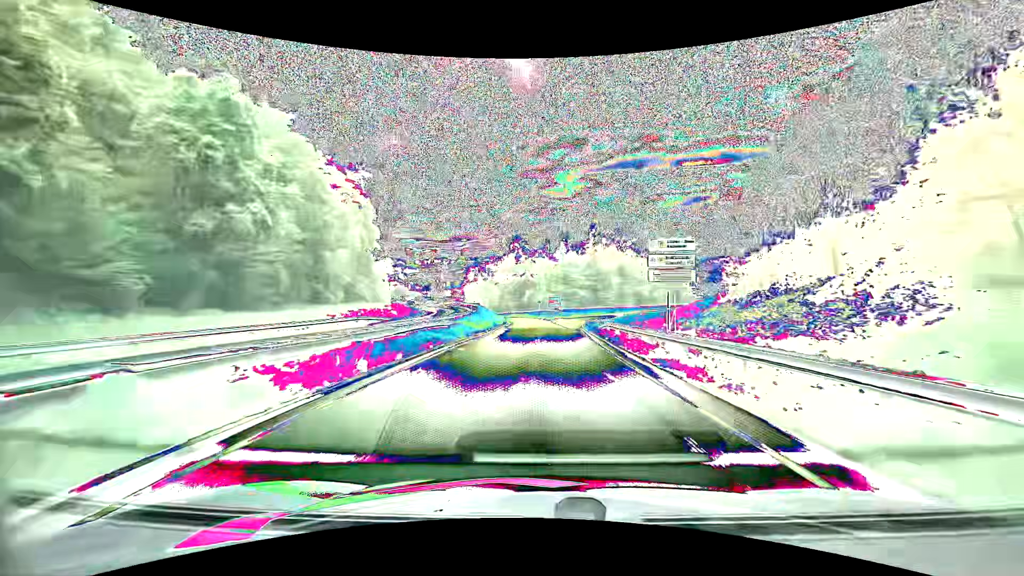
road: primary_link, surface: asphalt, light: Day
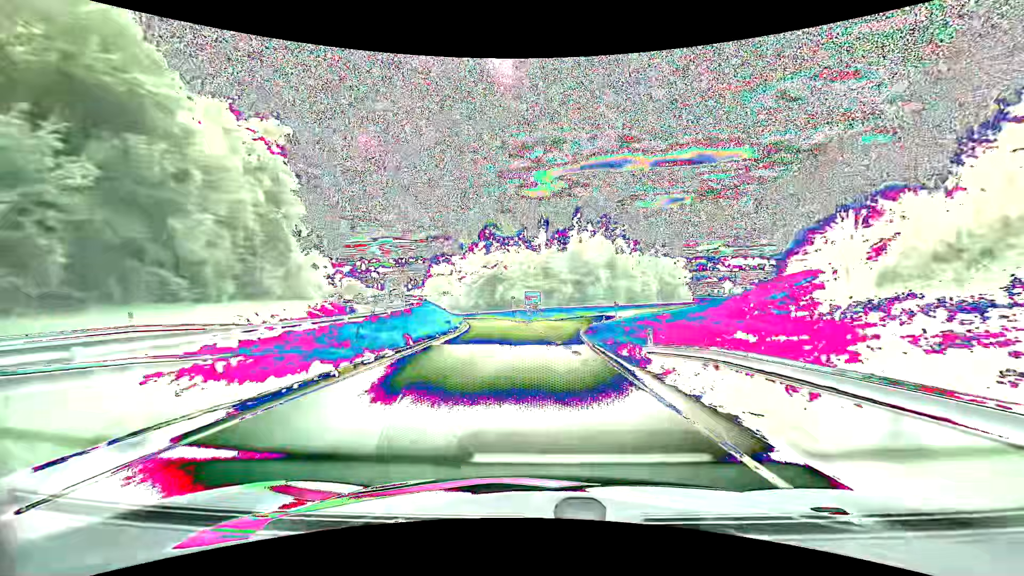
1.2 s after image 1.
(+0.5, +21.5) m; +2°
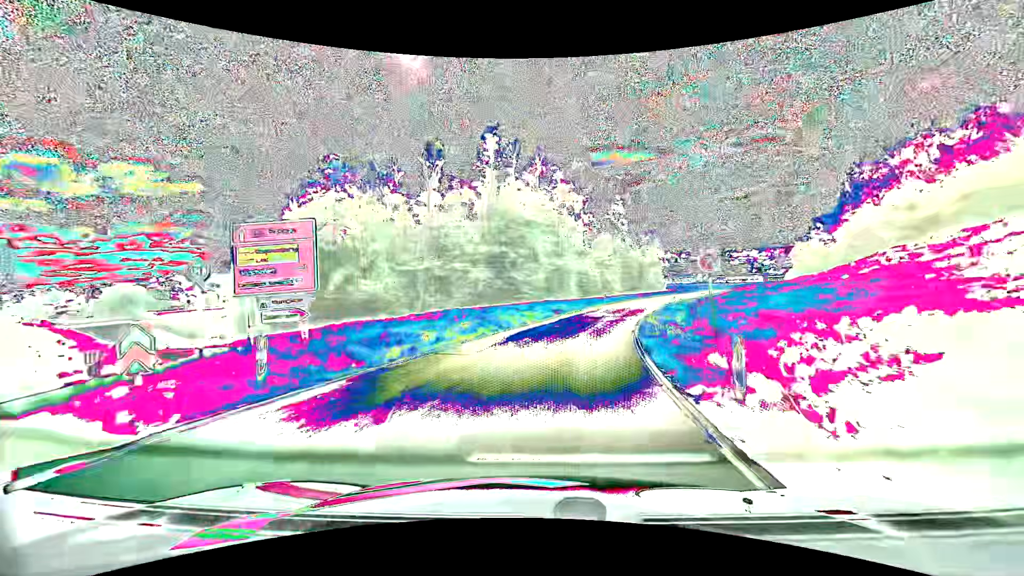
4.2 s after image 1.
(+3.8, +51.7) m; +10°
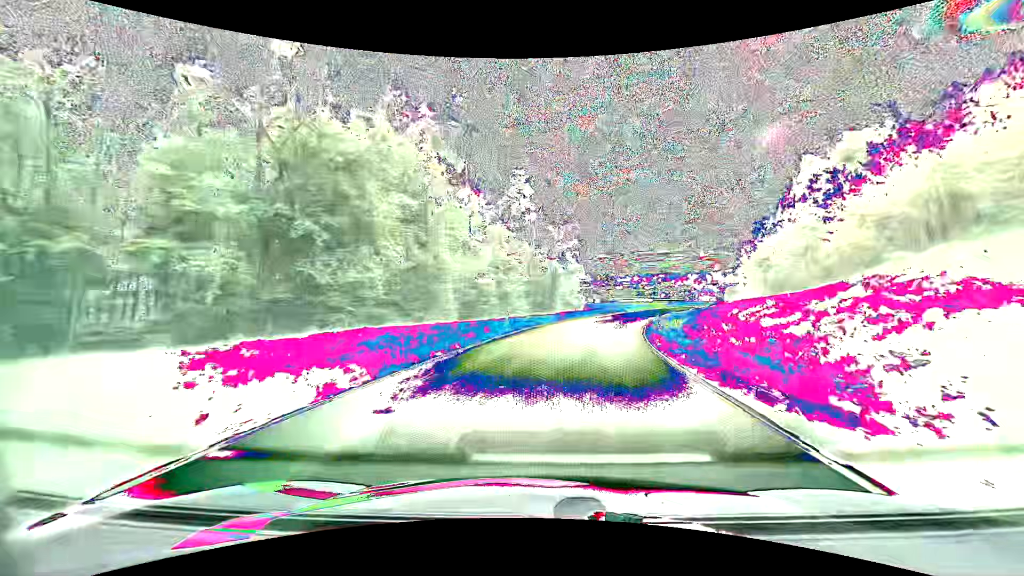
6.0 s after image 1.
(+3.1, +30.0) m; +12°
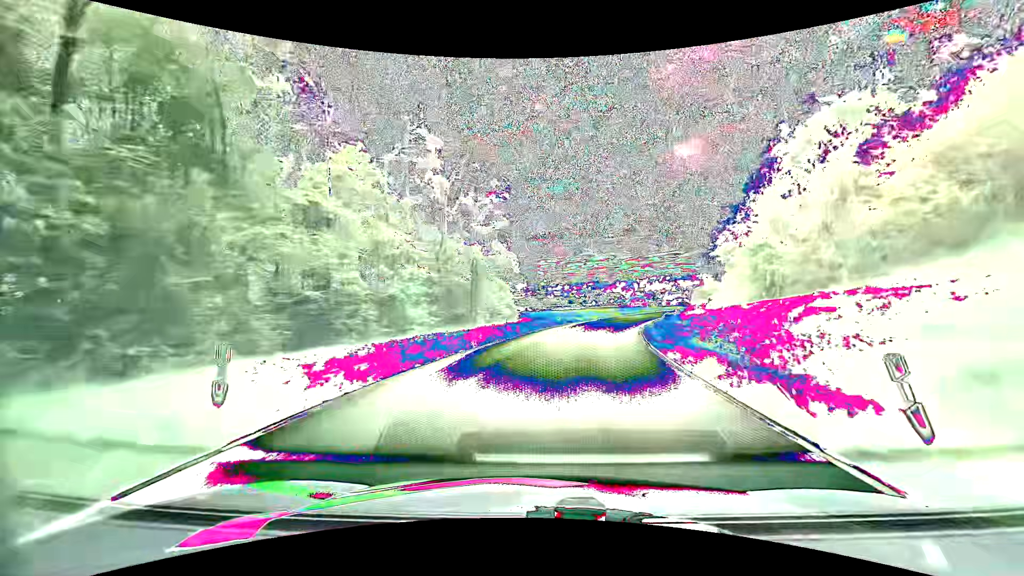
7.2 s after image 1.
(+1.4, +19.2) m; +8°
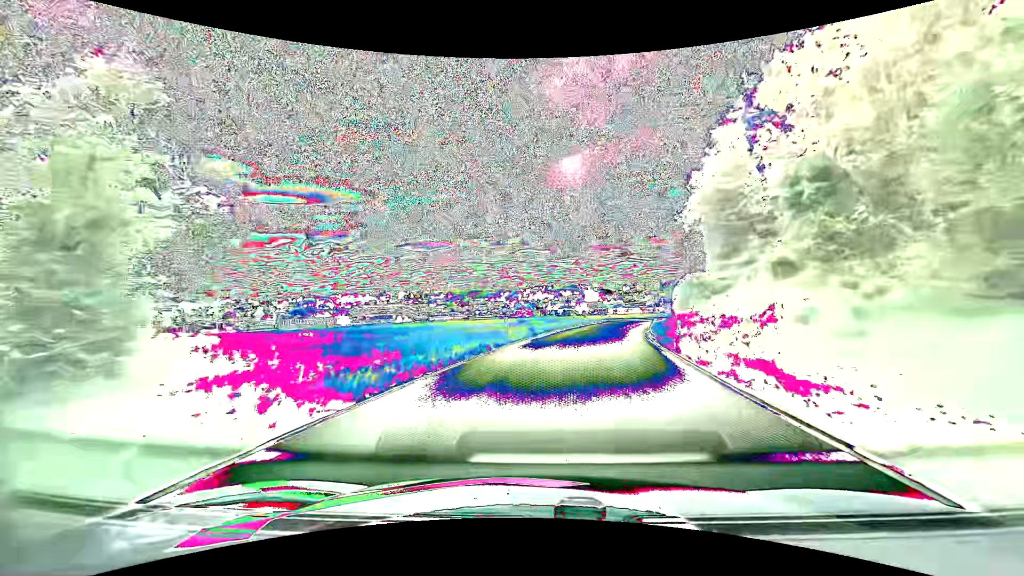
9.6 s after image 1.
(+4.1, +35.5) m; +13°
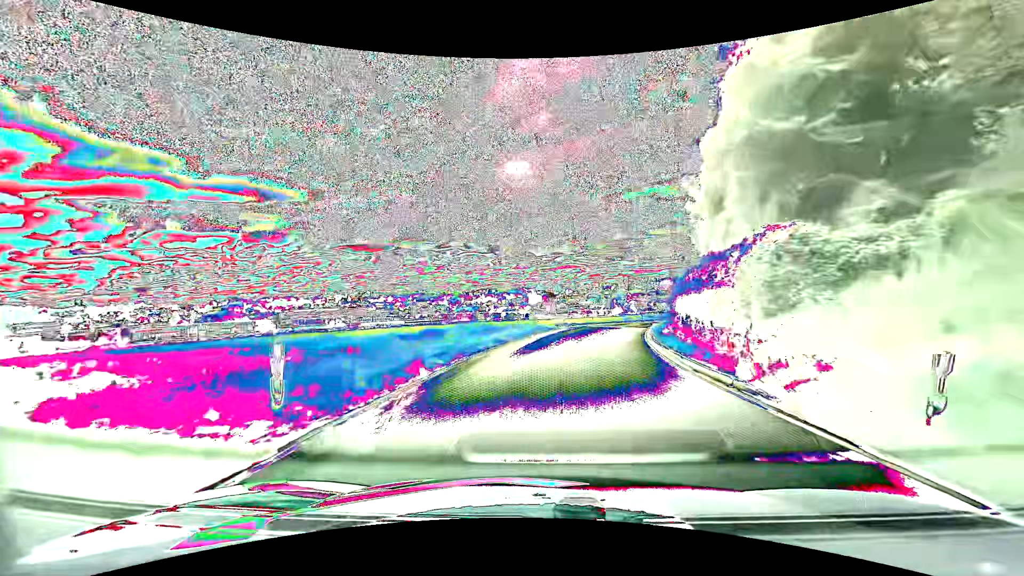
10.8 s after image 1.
(+0.9, +16.5) m; +6°
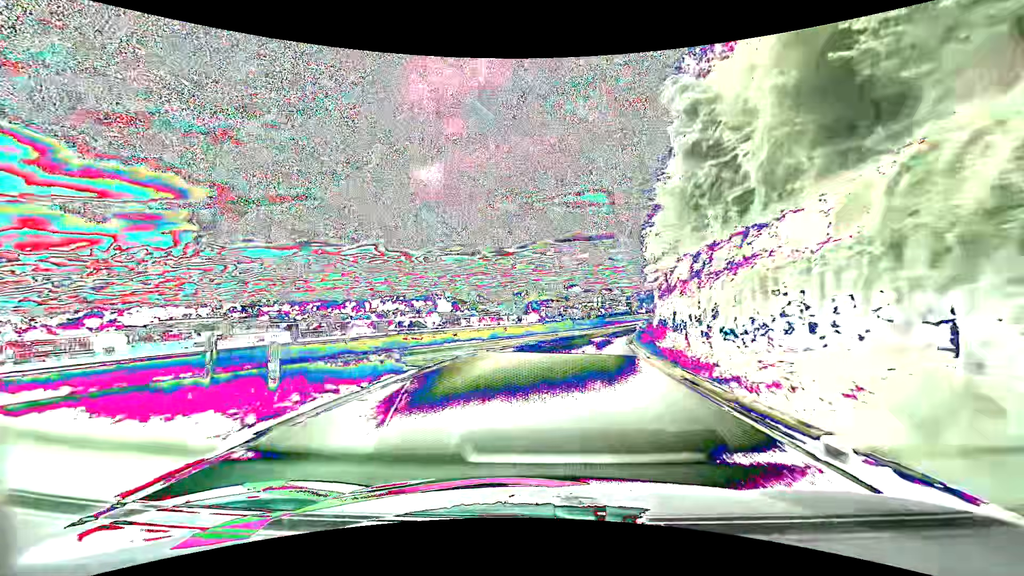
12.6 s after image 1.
(+2.1, +23.3) m; +10°
(0, +10) (+1, +20) (+3, +30) (+5, +40) (+8, +49) (+11, +59) (+14, +68) (+18, +78) (+21, +87) (+25, +96) m
